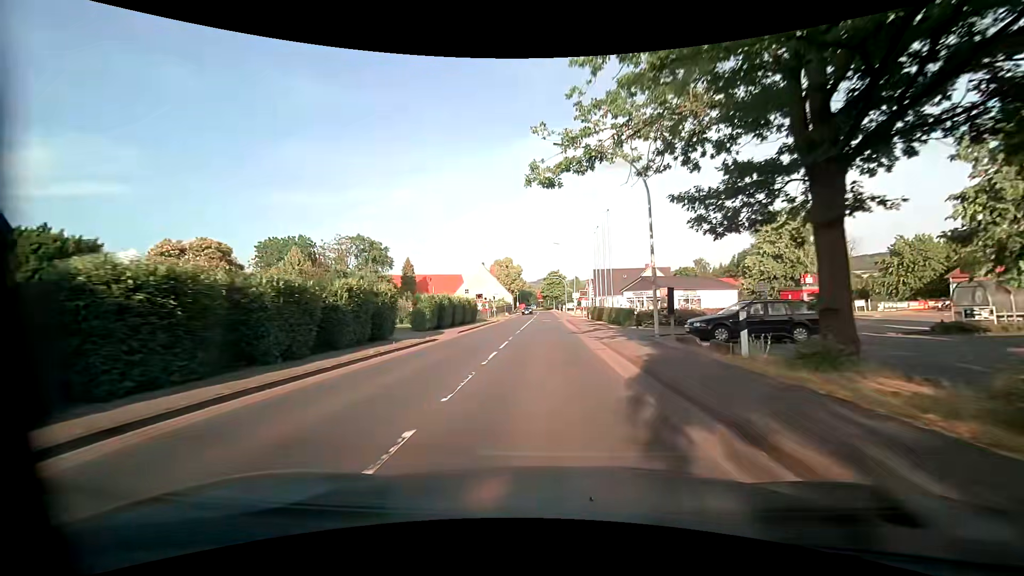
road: primary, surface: asphalt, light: Day
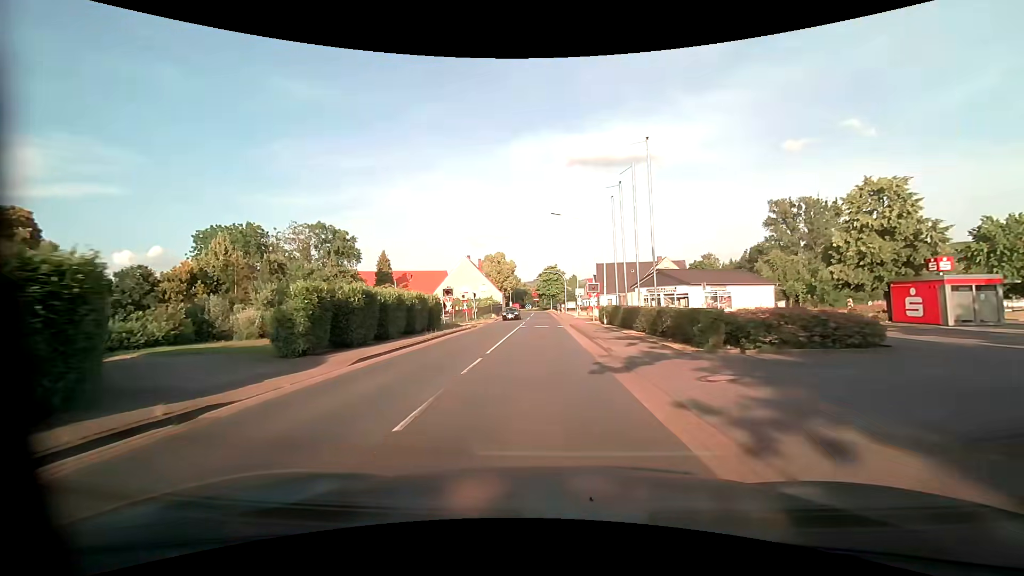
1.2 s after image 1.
(+0.1, +15.4) m; 0°
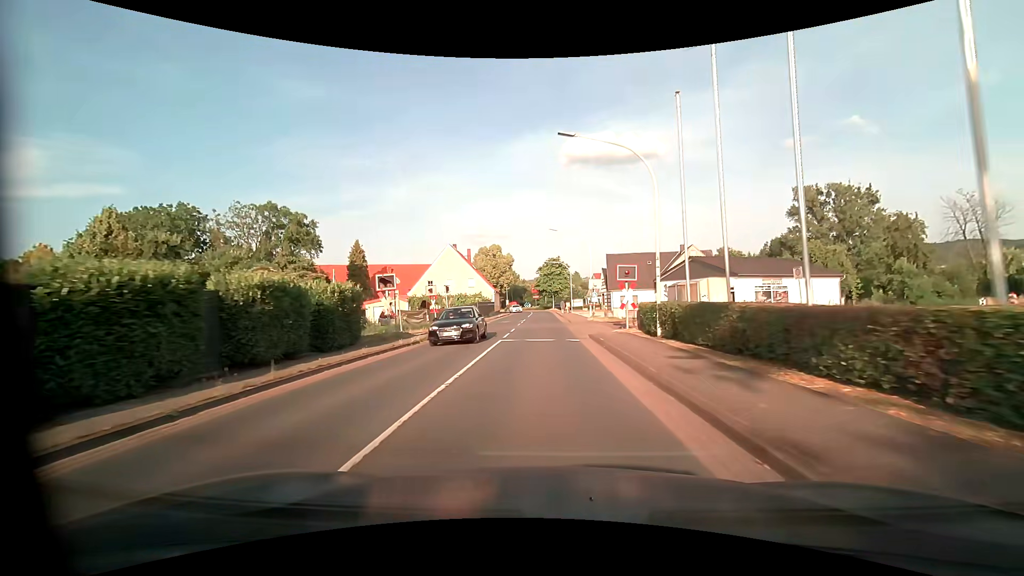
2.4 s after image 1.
(0.0, +15.4) m; 0°
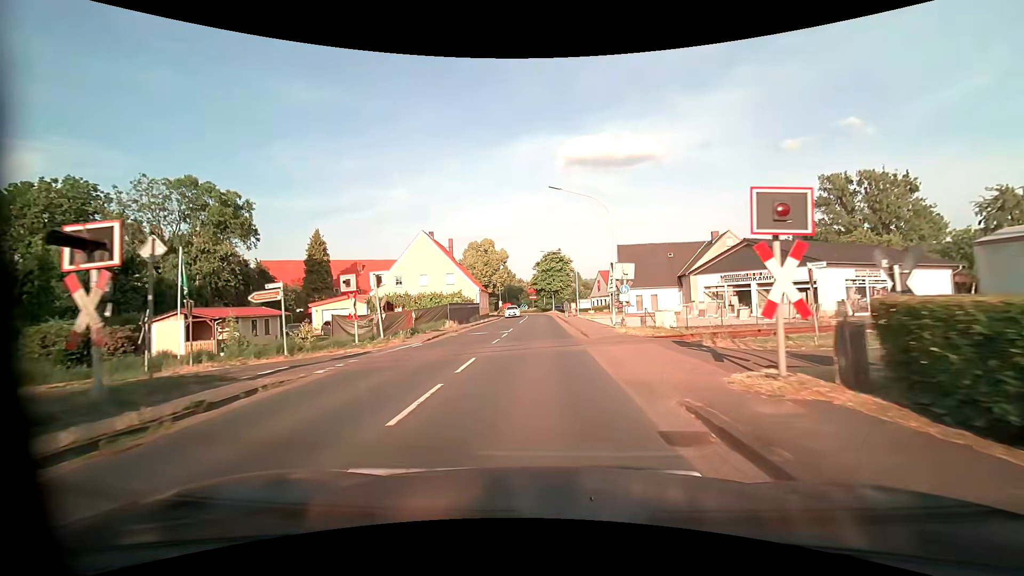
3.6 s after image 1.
(0.0, +15.3) m; 0°
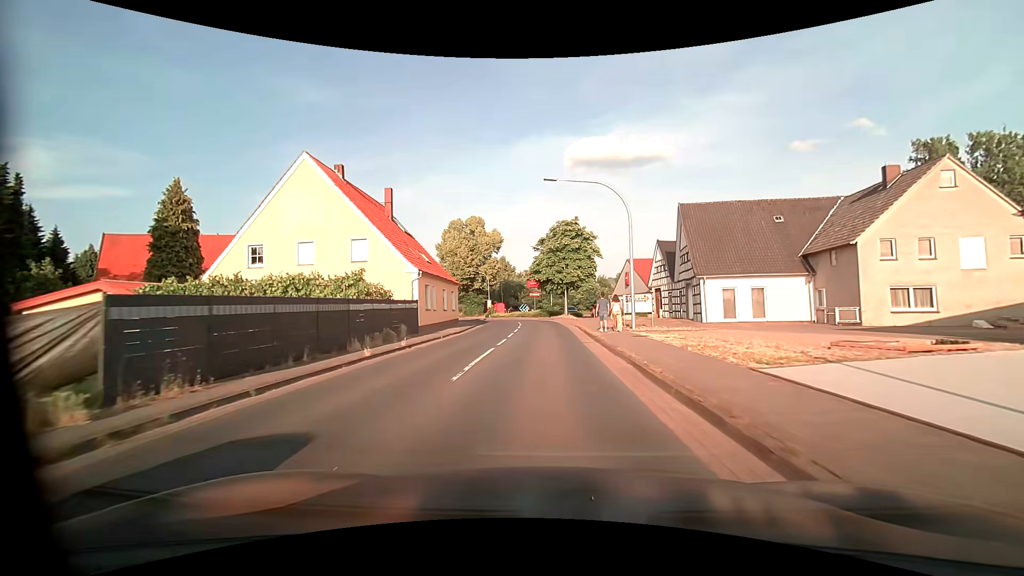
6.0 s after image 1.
(-0.1, +30.3) m; -1°
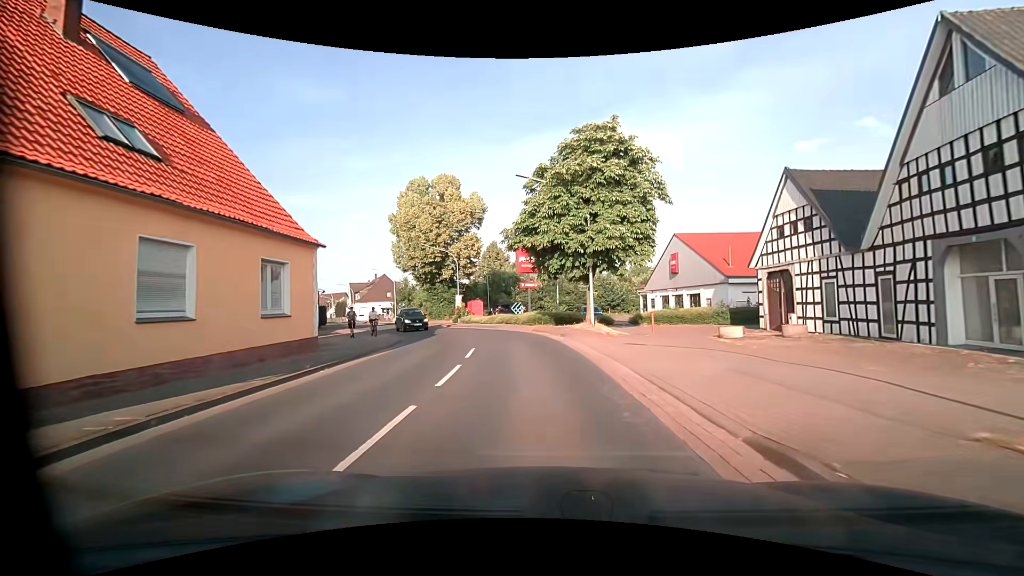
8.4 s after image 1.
(+0.1, +27.4) m; -1°
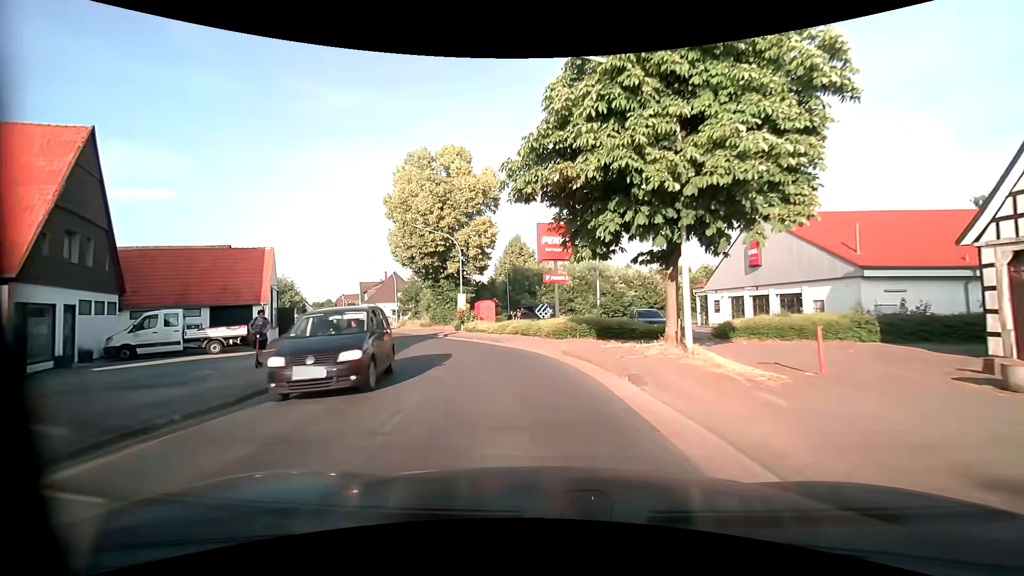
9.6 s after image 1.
(-0.1, +12.1) m; -3°
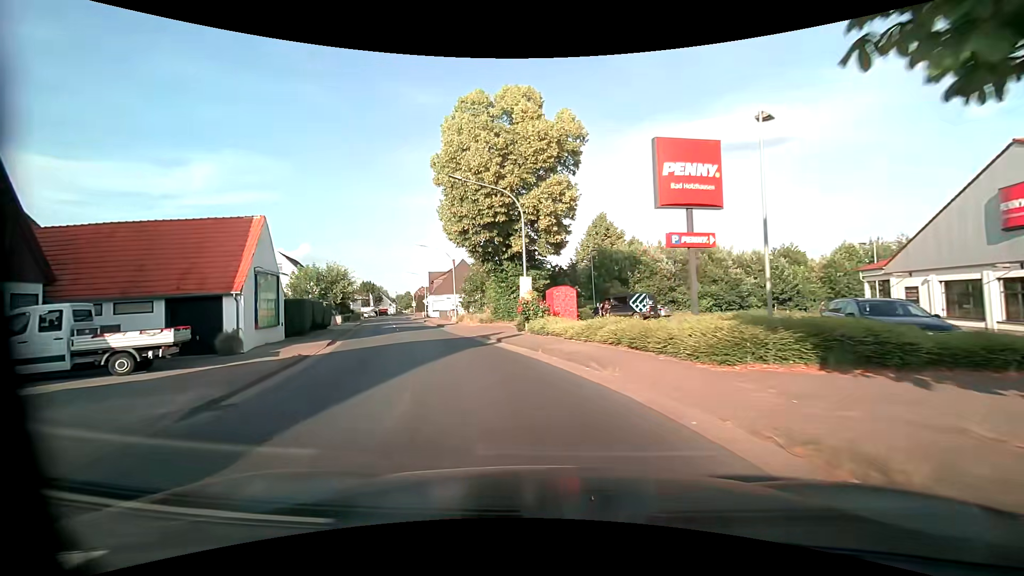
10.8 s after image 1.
(-0.8, +11.7) m; -9°
(-1, +10) (-3, +20) (-6, +29) (-10, +39) (-13, +48) (-16, +58) (-19, +67) (-23, +76) (-26, +86) (-29, +95) m
